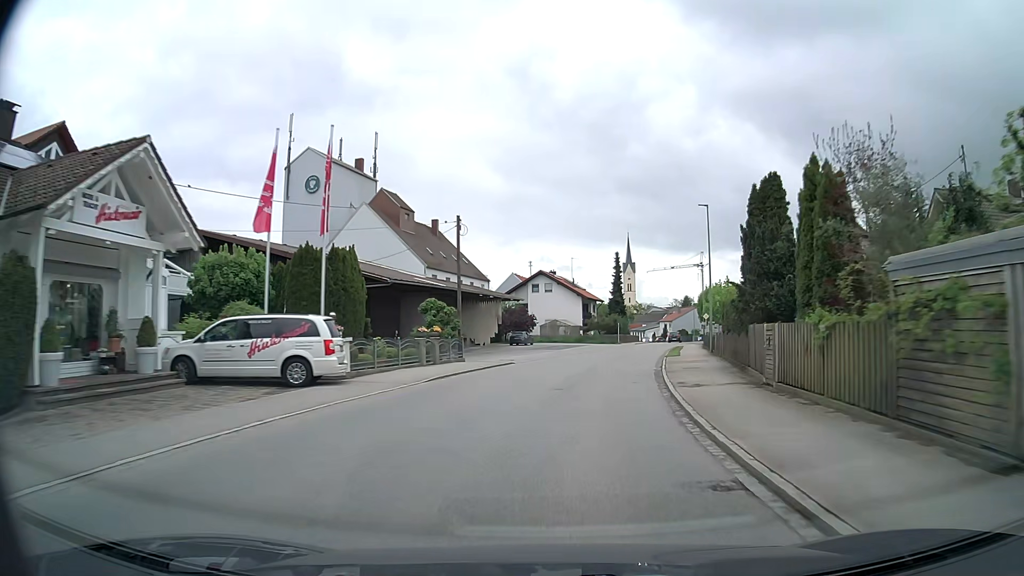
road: secondary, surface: asphalt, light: Day
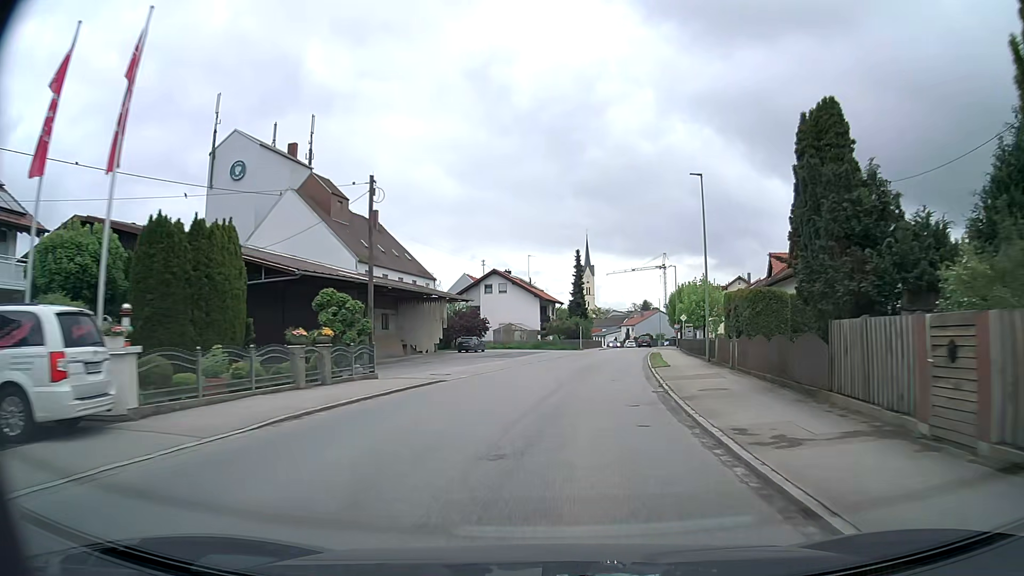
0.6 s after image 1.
(+0.3, +8.9) m; +4°
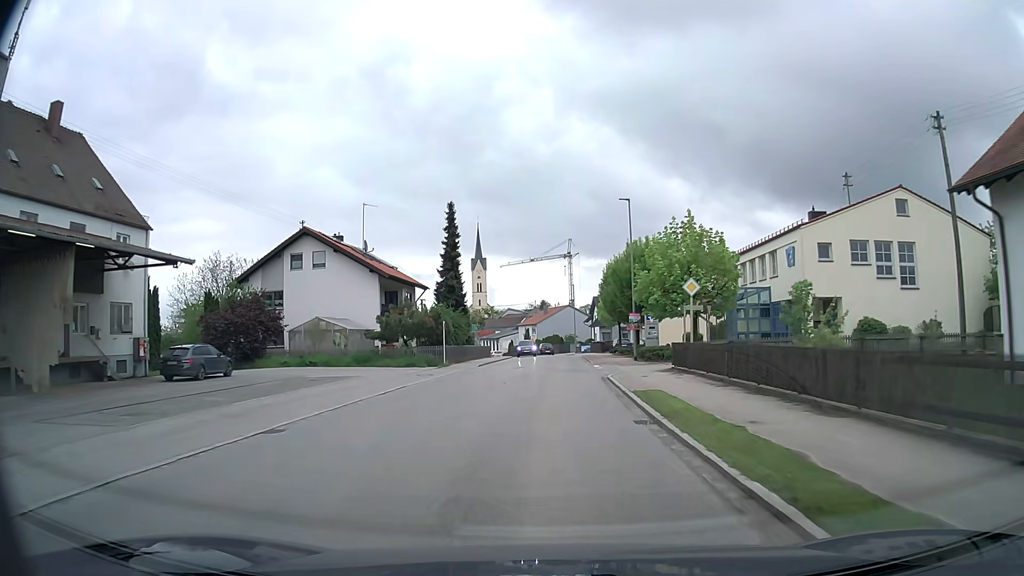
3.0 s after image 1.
(+3.6, +36.2) m; +9°
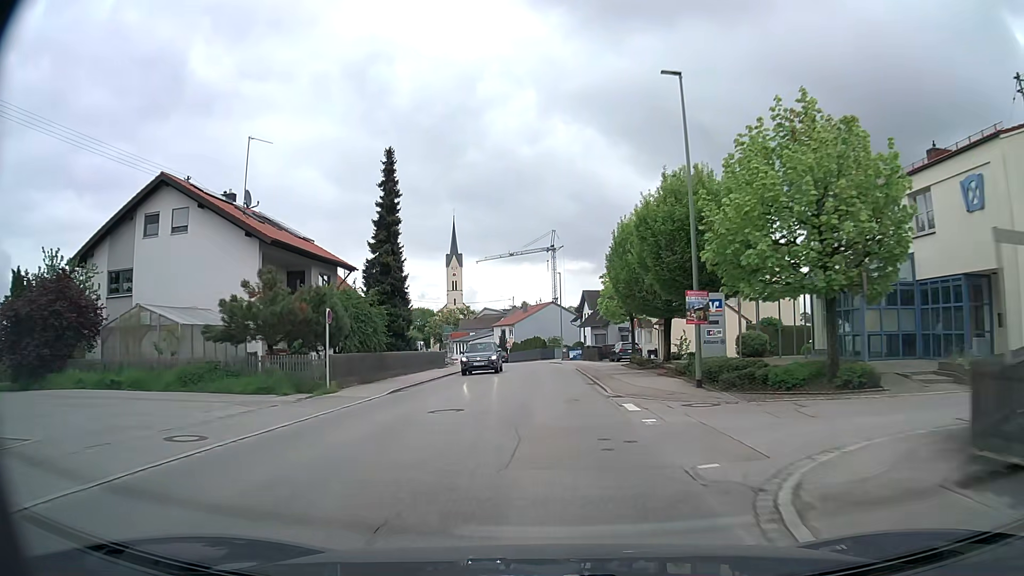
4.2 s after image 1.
(+0.3, +18.7) m; +2°
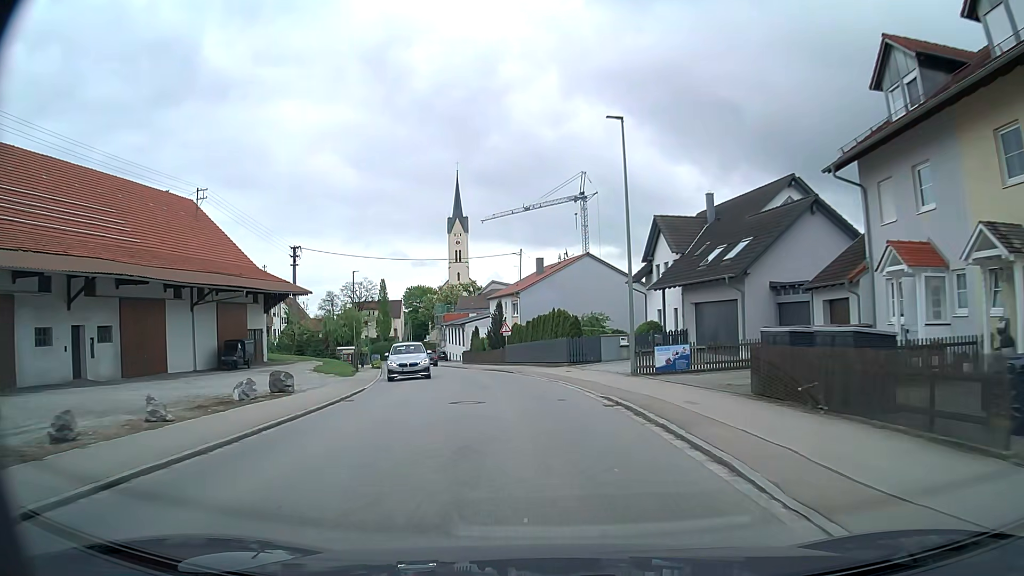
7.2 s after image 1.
(-0.2, +44.5) m; -2°
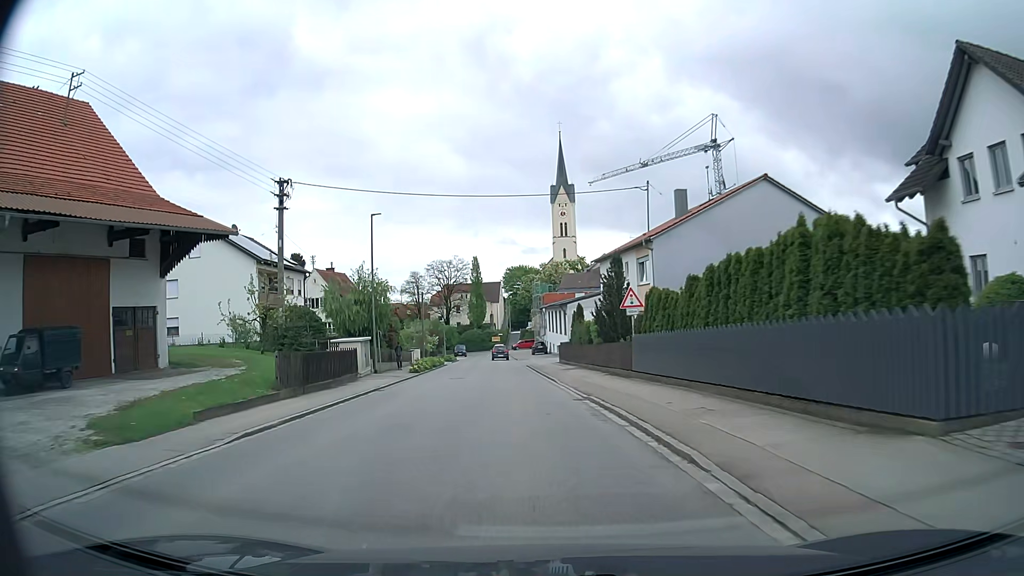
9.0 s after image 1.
(-1.7, +24.9) m; -9°
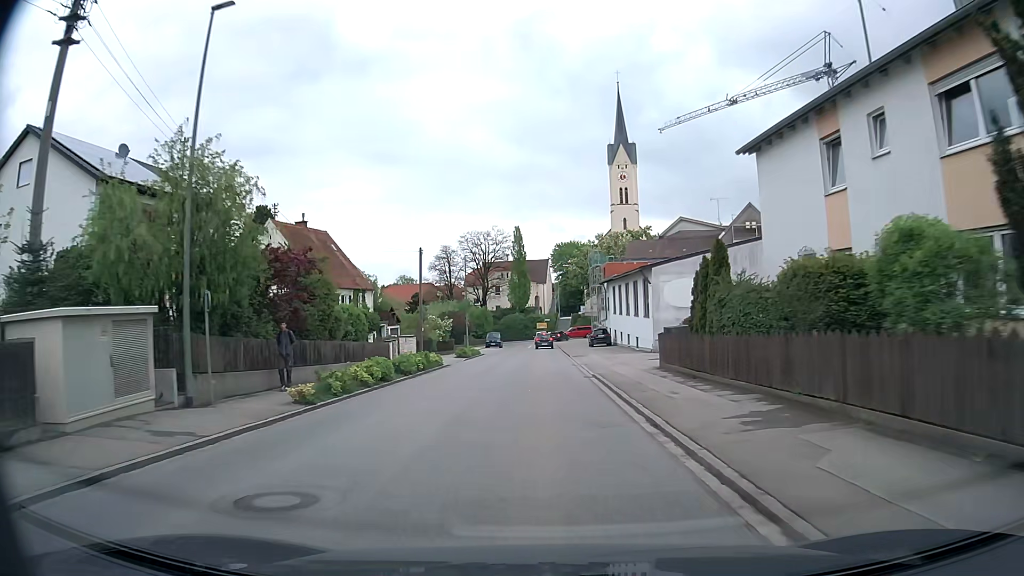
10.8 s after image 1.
(-1.5, +24.7) m; -5°
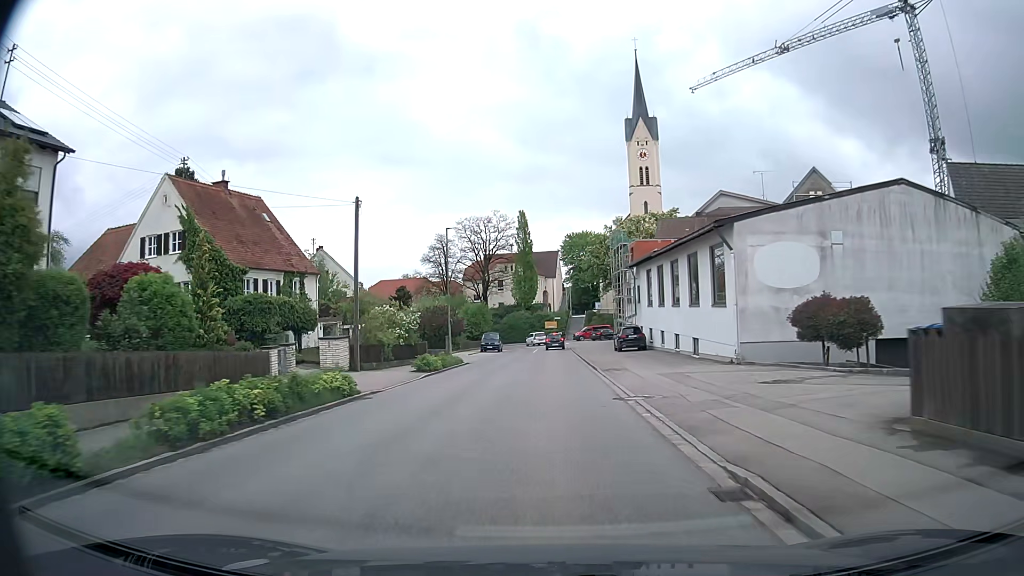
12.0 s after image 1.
(-0.2, +16.2) m; -1°
(0, +10) (0, +20) (0, +30) (0, +40) (0, +50) (0, +60) (0, +70) (-1, +80) (-4, +89) (-10, +97) m
